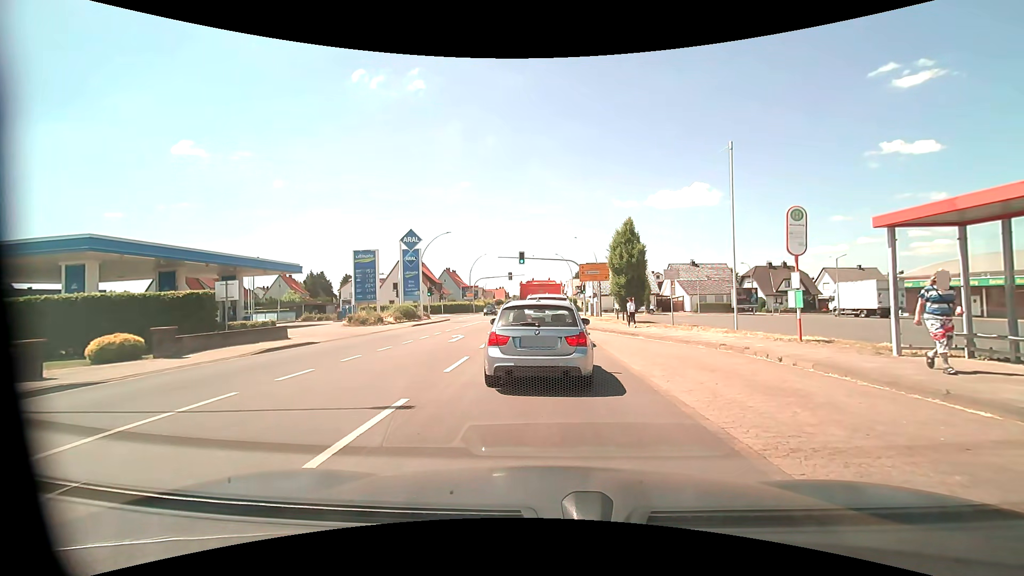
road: primary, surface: asphalt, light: Day
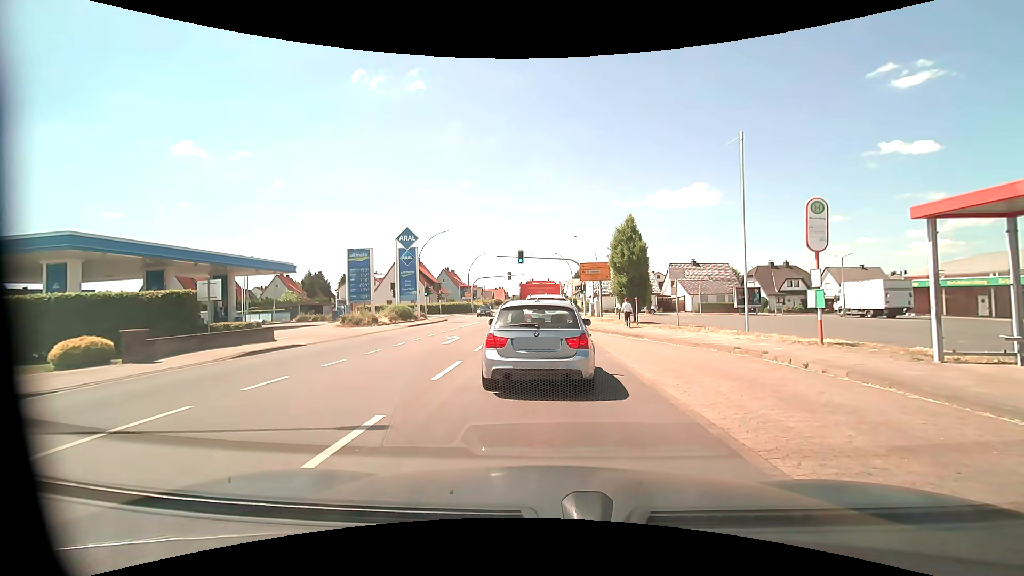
(0.0, +1.0) m; 0°
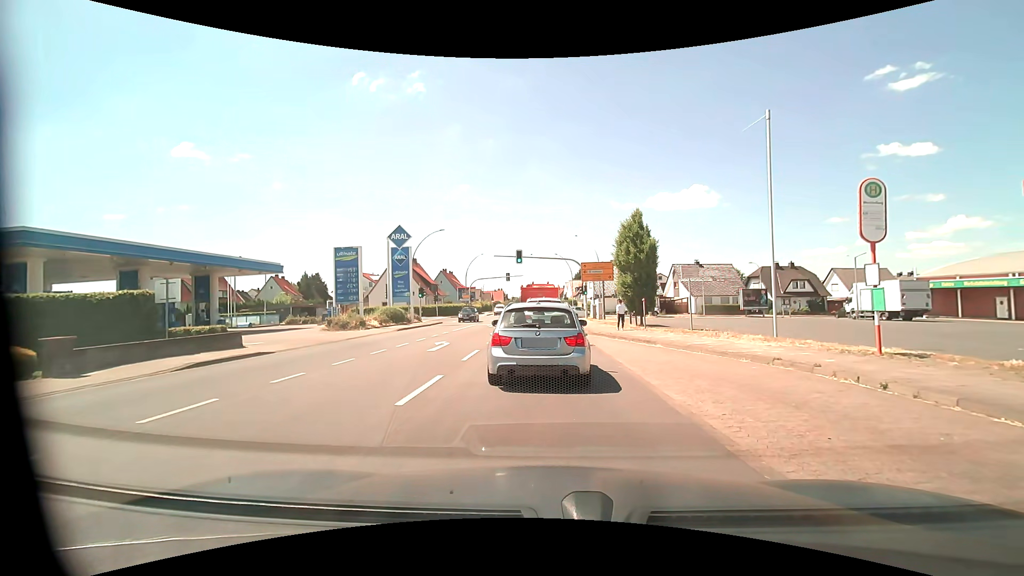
(0.0, +2.2) m; 0°
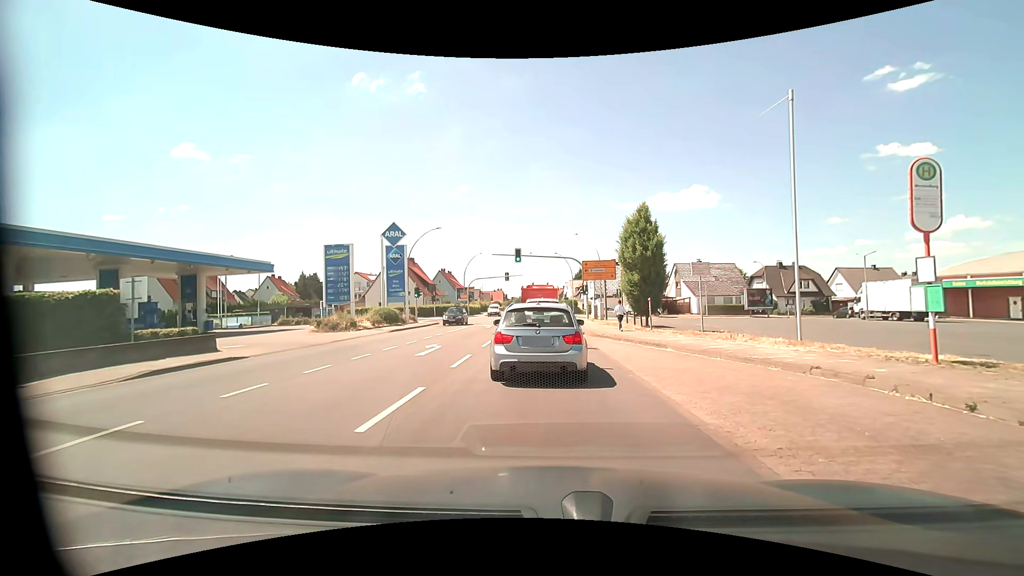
(0.0, +1.6) m; -1°
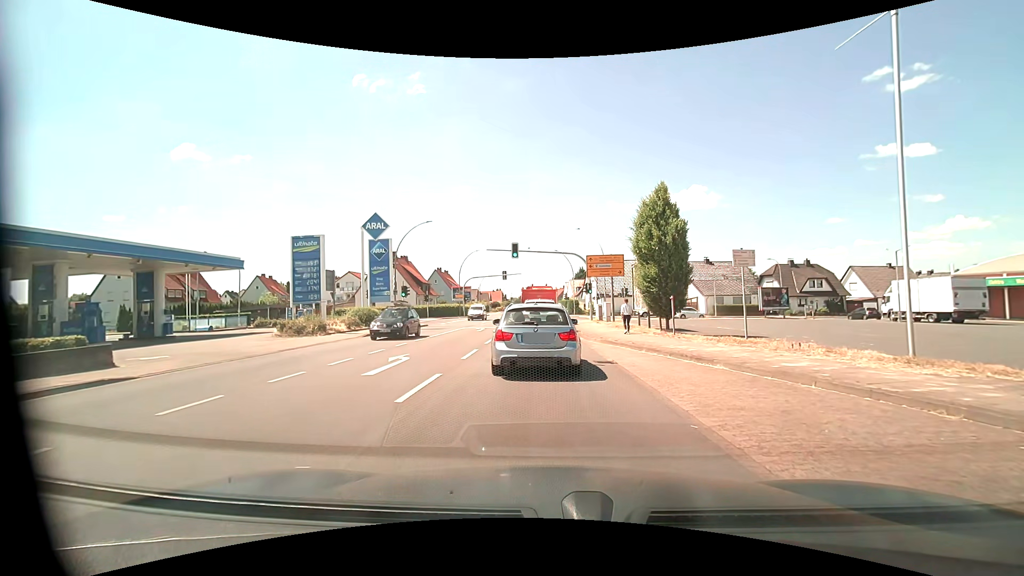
(0.0, +4.4) m; 0°
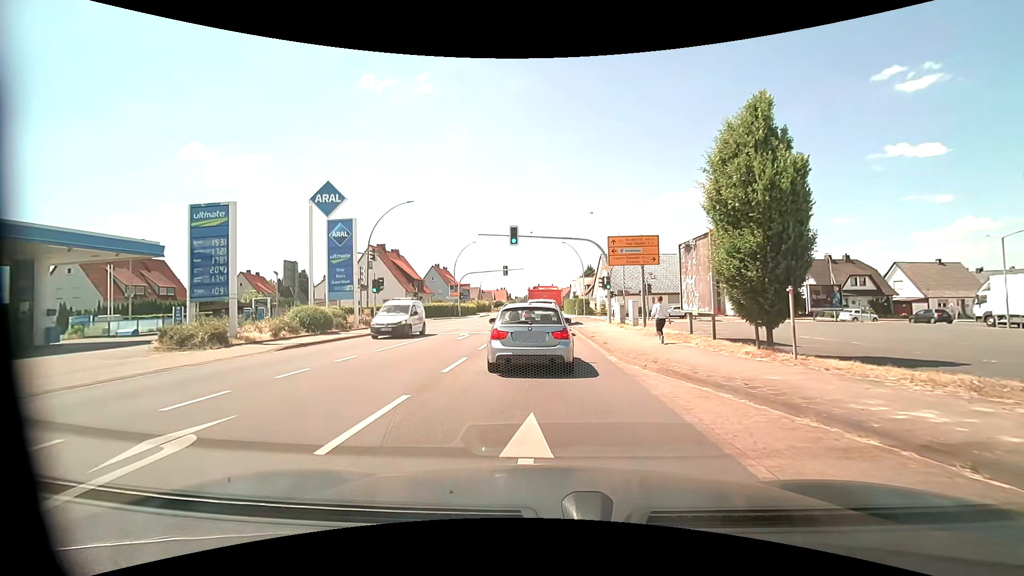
(0.0, +8.9) m; 0°
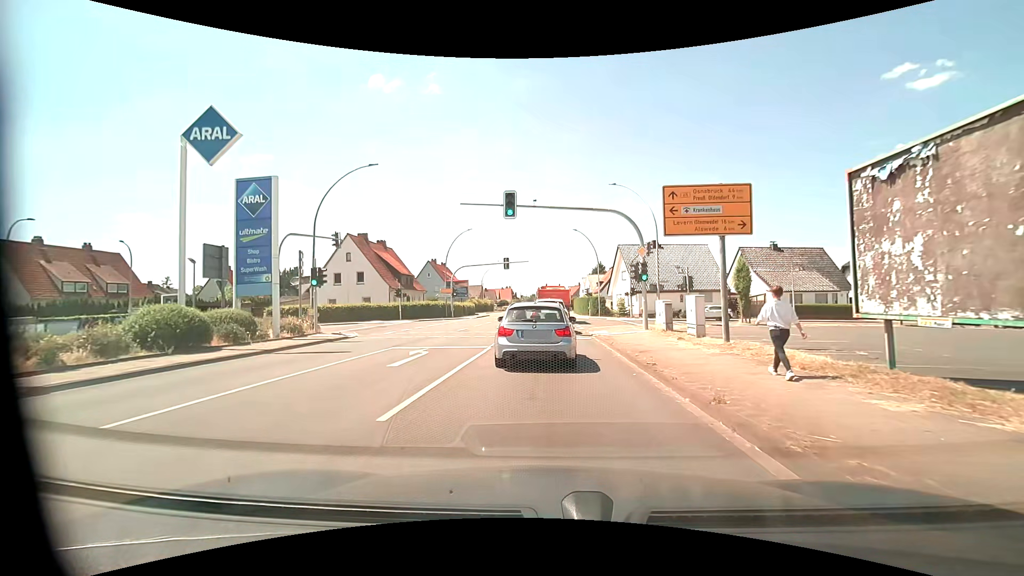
(-0.1, +10.3) m; -1°
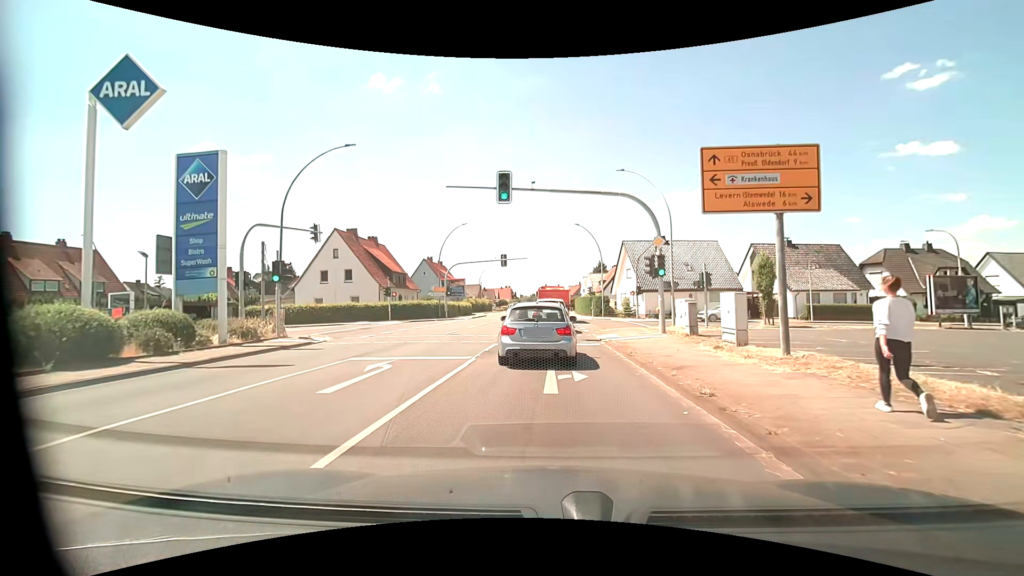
(0.0, +3.6) m; 0°
(0, +10) (0, +20) (0, +30) (0, +40) (0, +50) (0, +60) (0, +70) (0, +80) (0, +90) (0, +100) m
